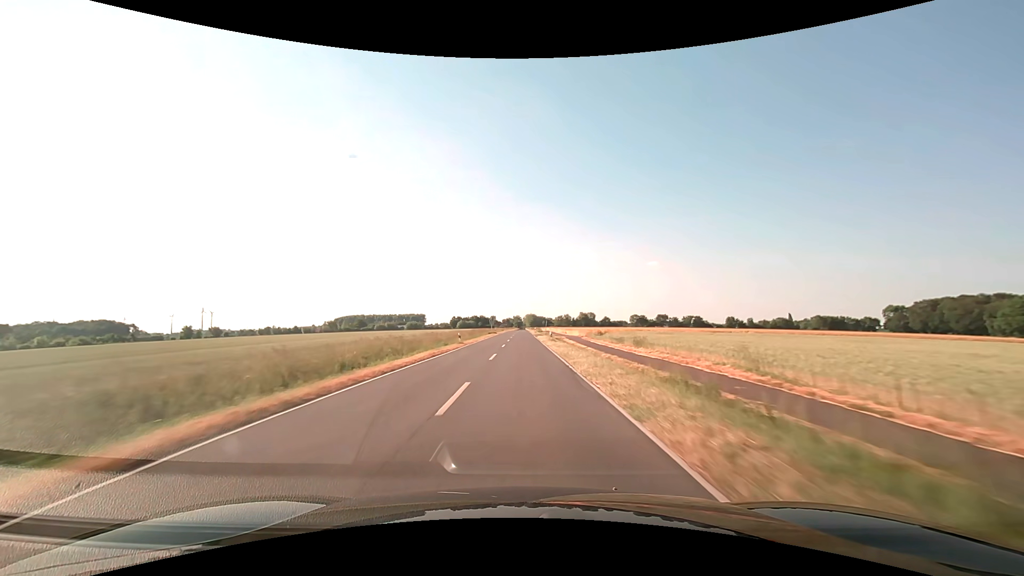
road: secondary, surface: asphalt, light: Day
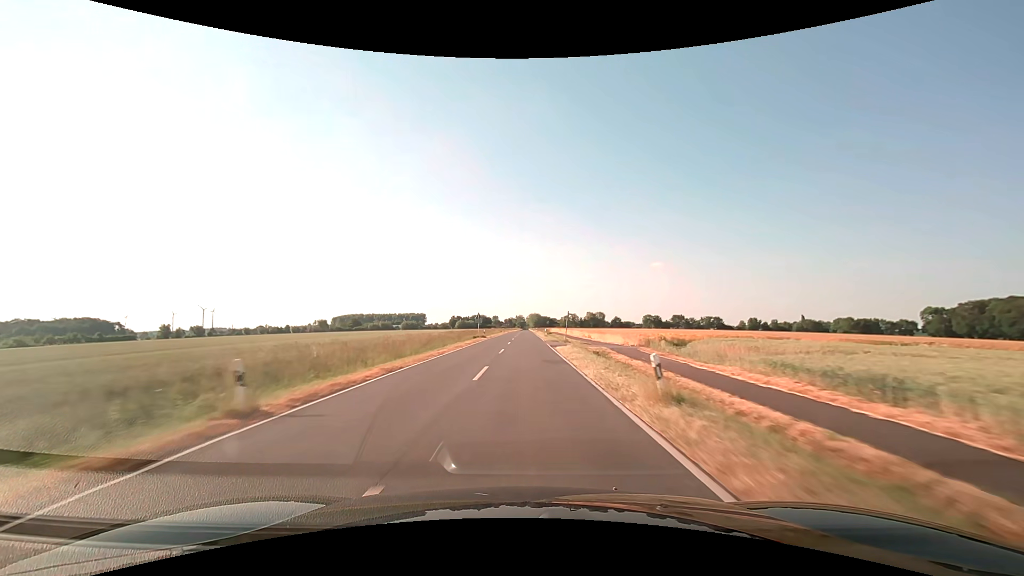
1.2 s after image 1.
(-0.2, +31.8) m; 0°
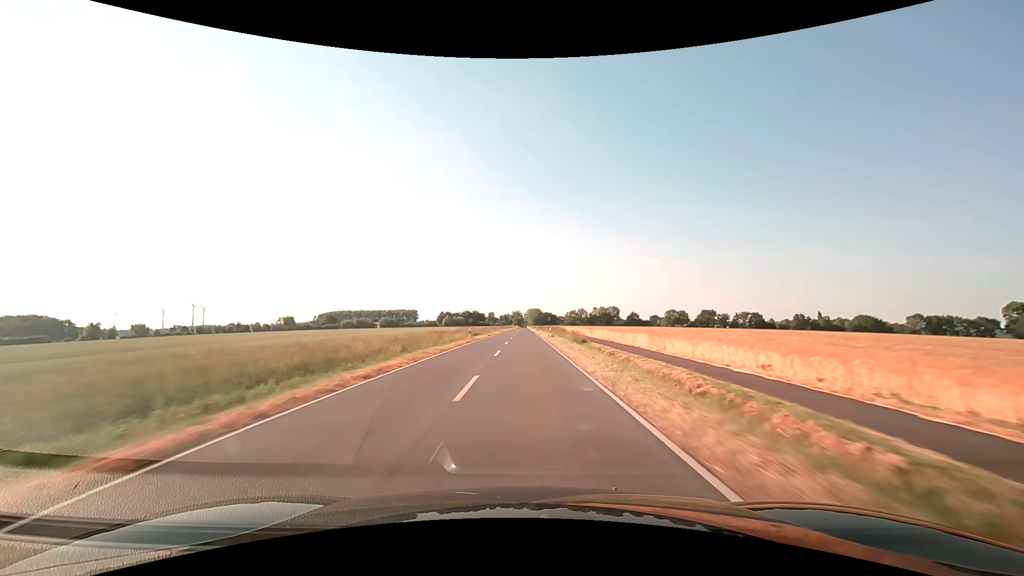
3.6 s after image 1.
(+0.1, +63.5) m; 0°
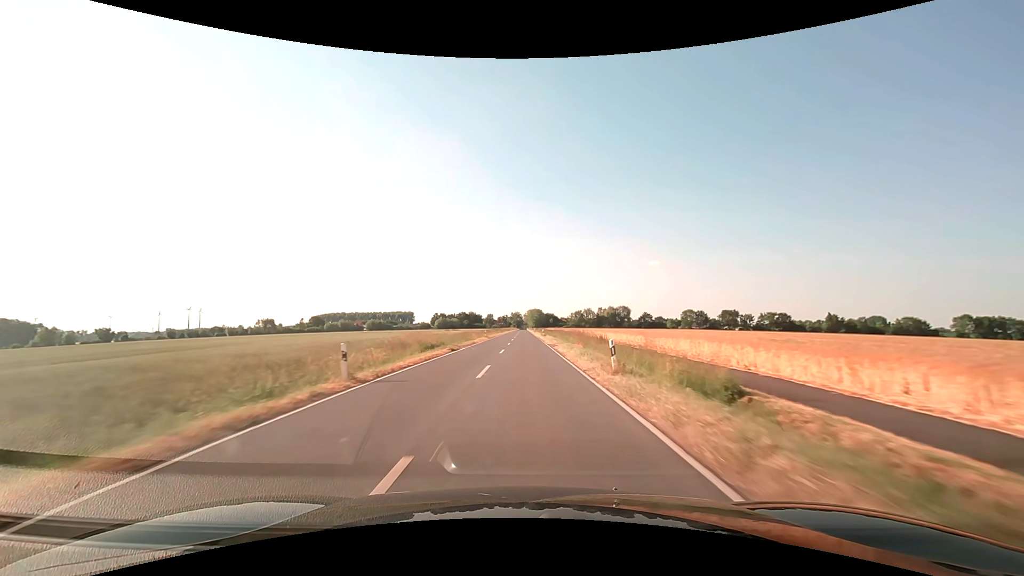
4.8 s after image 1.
(+0.1, +31.7) m; 0°
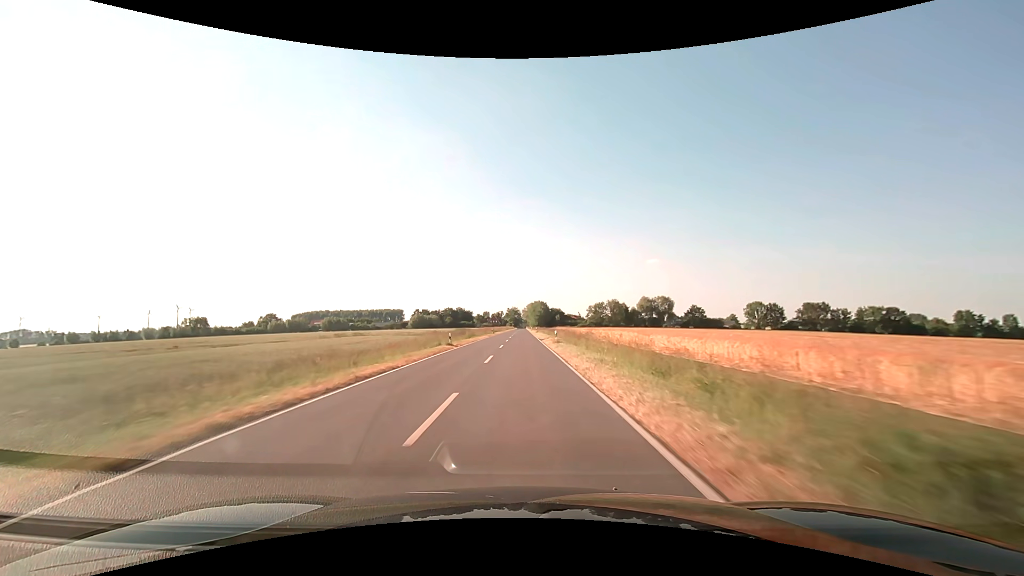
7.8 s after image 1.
(+0.2, +79.3) m; 0°
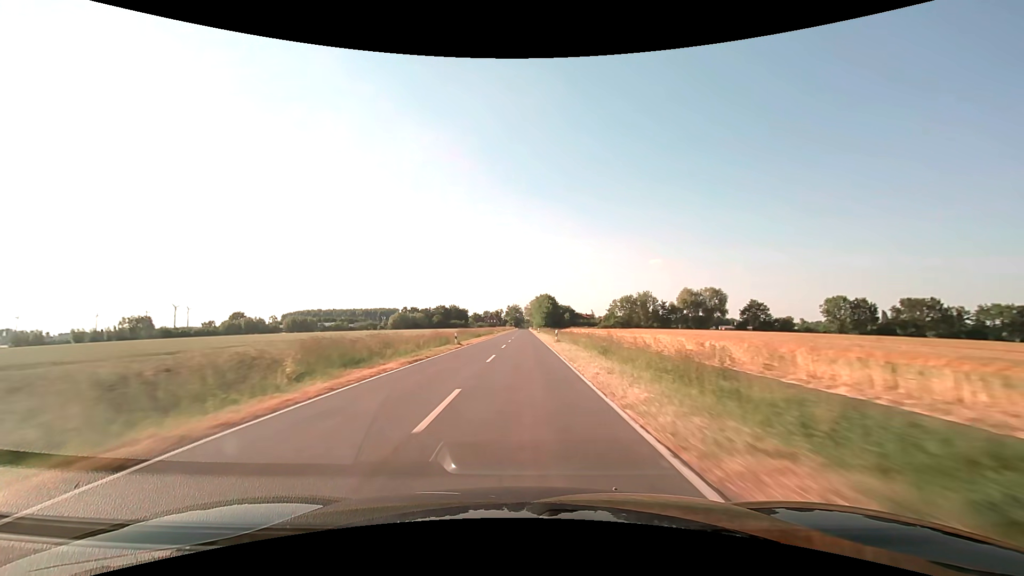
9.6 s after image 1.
(-0.1, +47.6) m; 0°
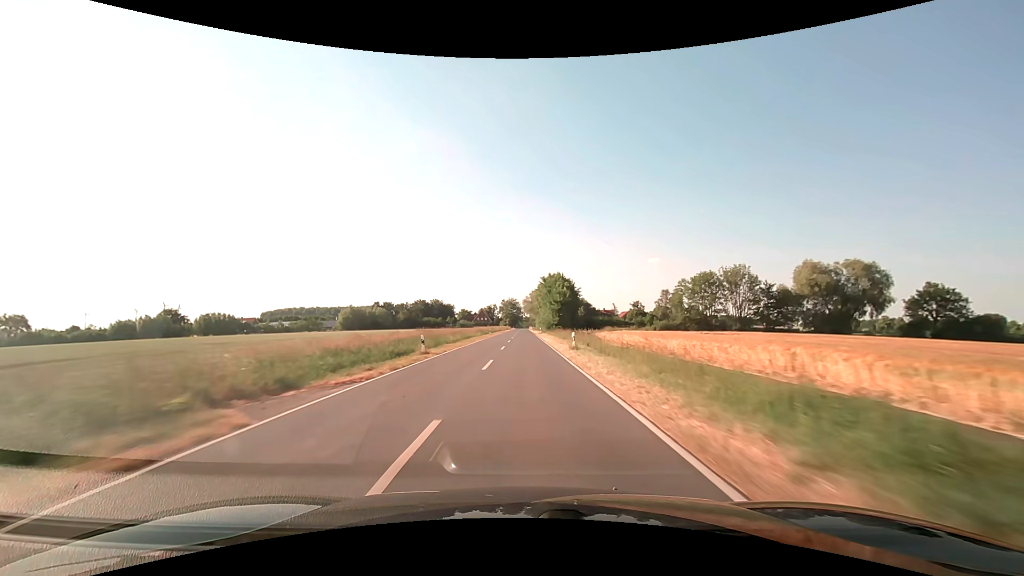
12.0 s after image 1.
(0.0, +63.5) m; 0°
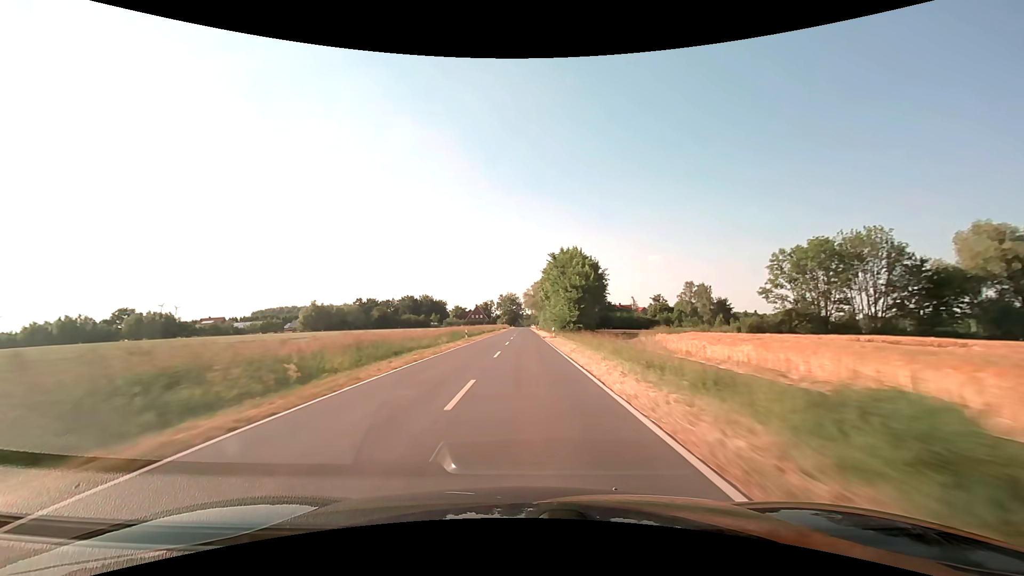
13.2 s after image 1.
(0.0, +31.1) m; 0°
(0, +10) (0, +20) (0, +30) (0, +40) (0, +50) (0, +60) (0, +70) (0, +80) (0, +90) (0, +100) m
